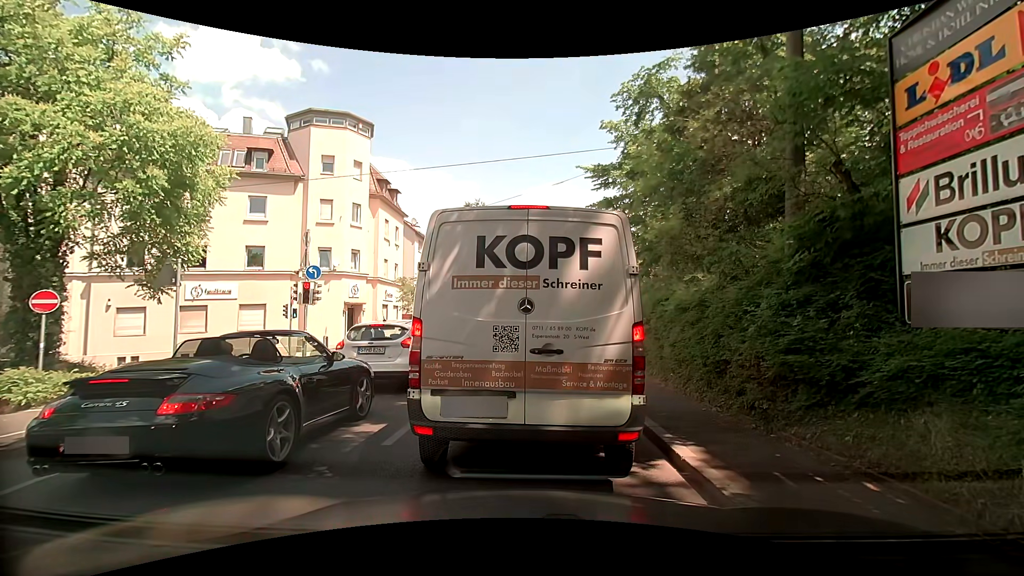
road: unclassified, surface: asphalt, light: Day
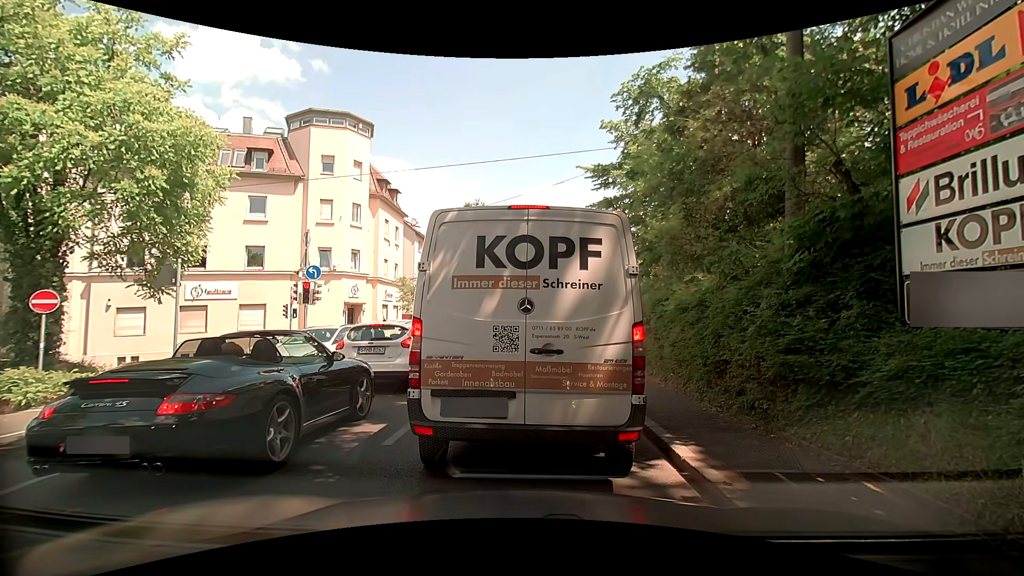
(0.0, 0.0) m; 0°
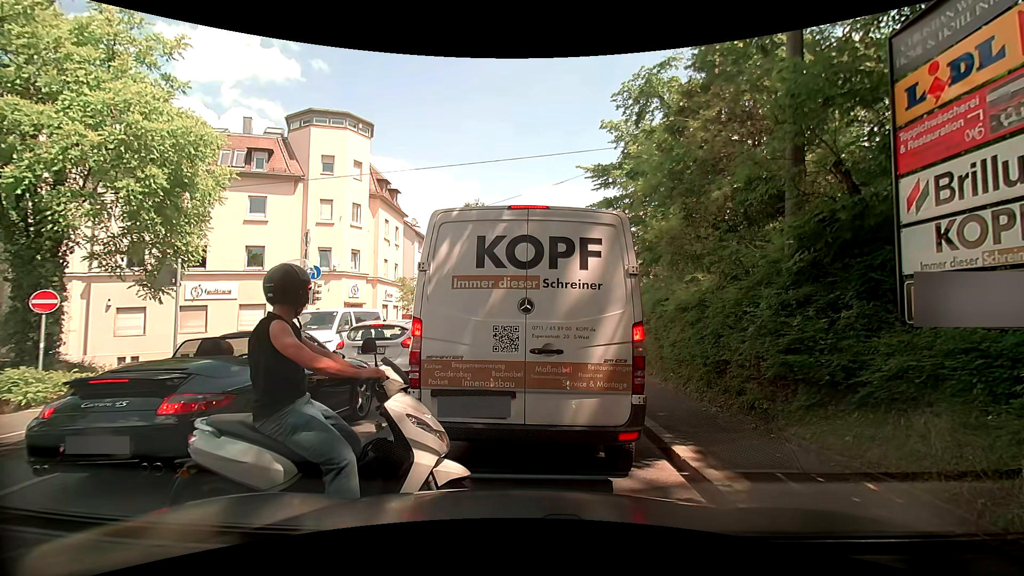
(0.0, 0.0) m; 0°
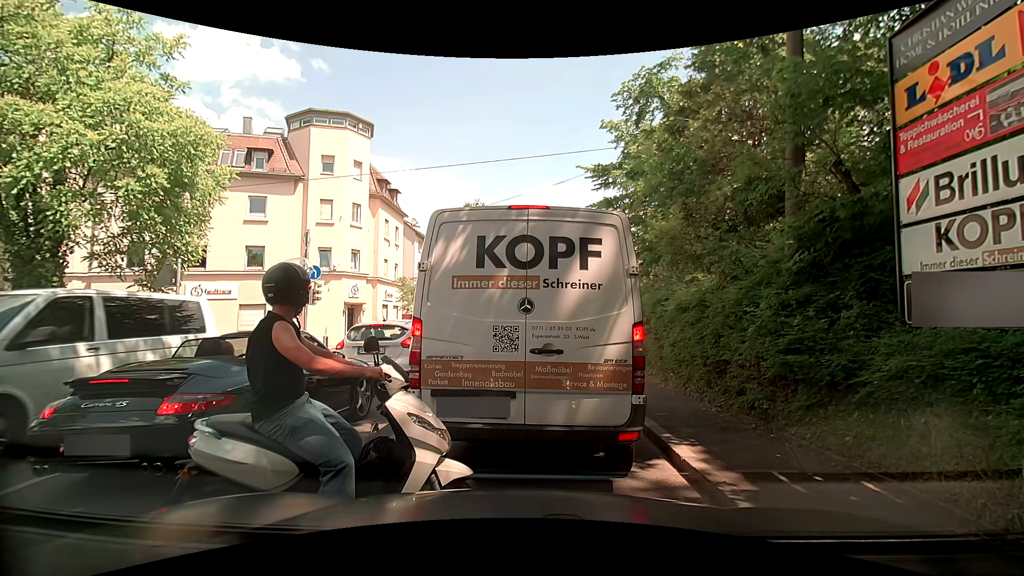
(0.0, 0.0) m; 0°
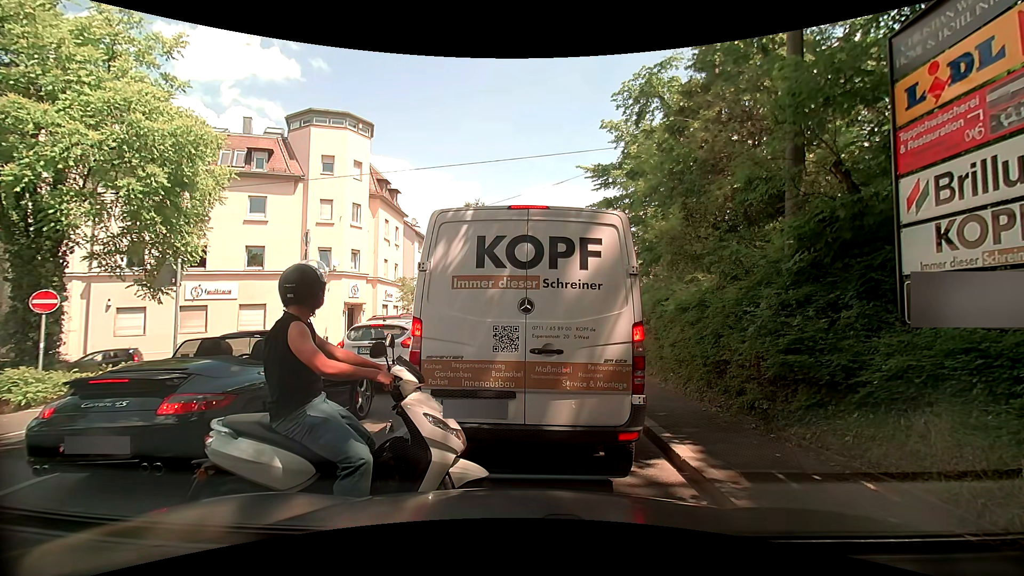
(0.0, 0.0) m; 0°
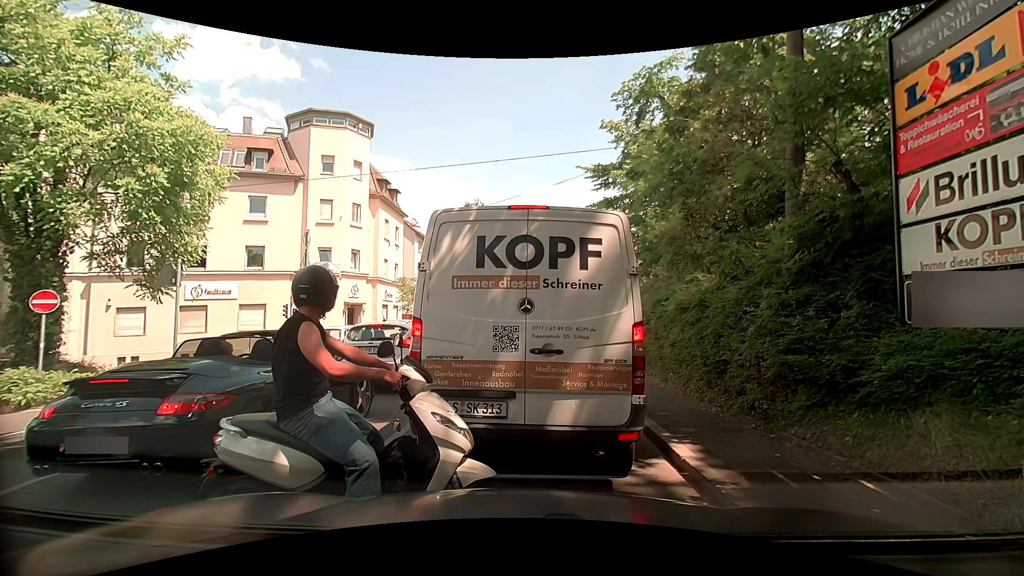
(0.0, 0.0) m; 0°
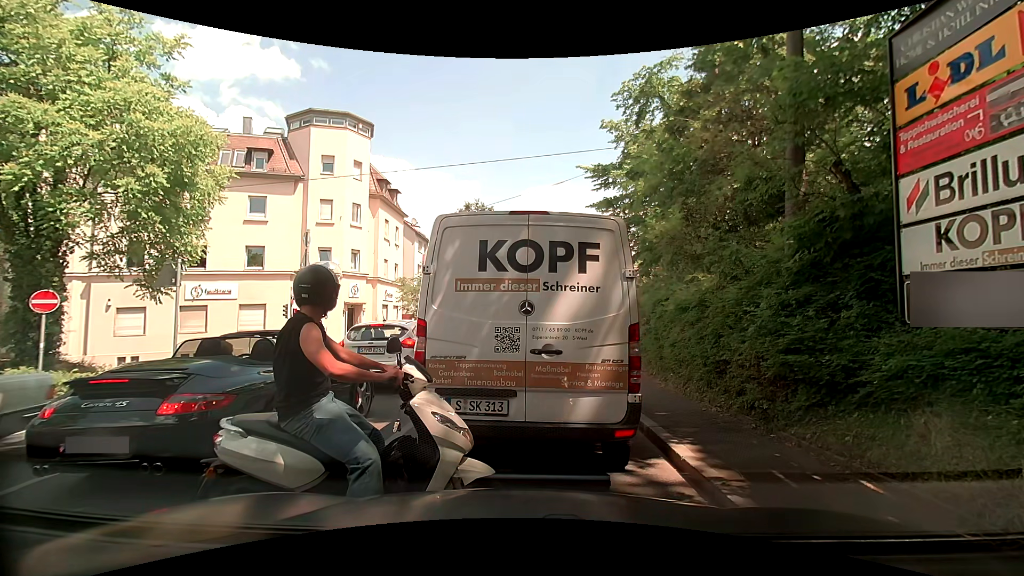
(0.0, 0.0) m; 0°
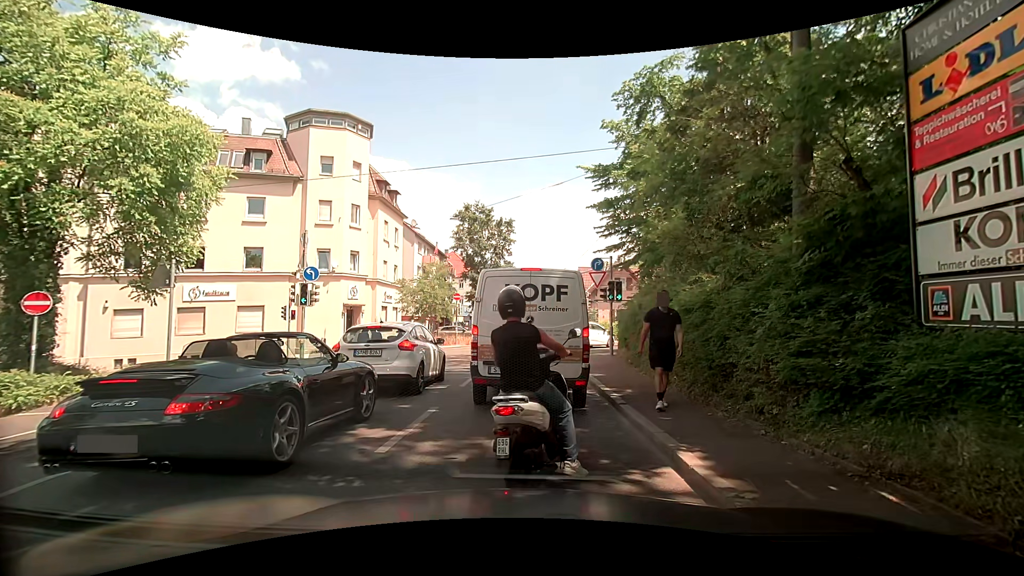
(0.0, +0.2) m; 0°
